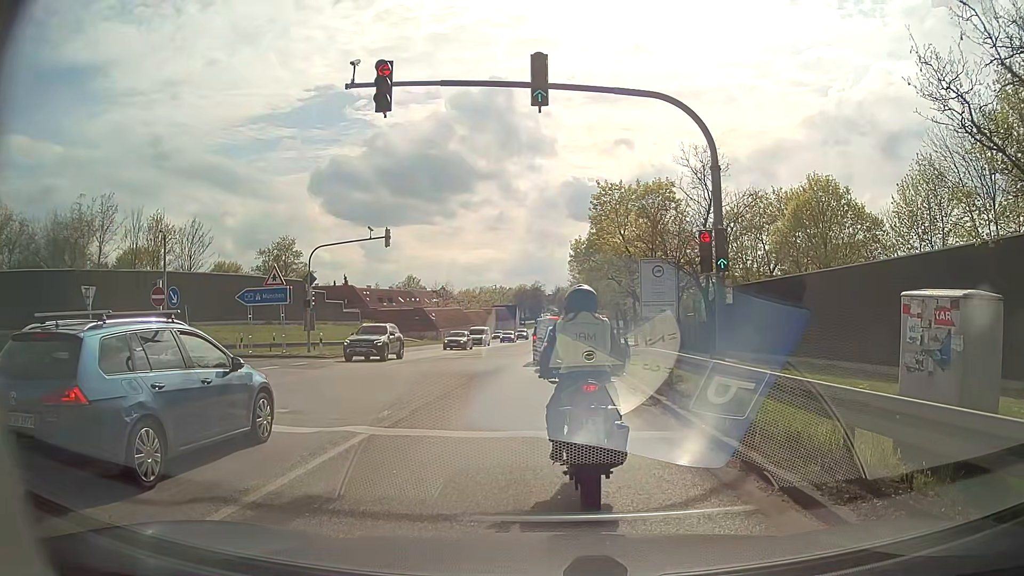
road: secondary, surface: asphalt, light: Day
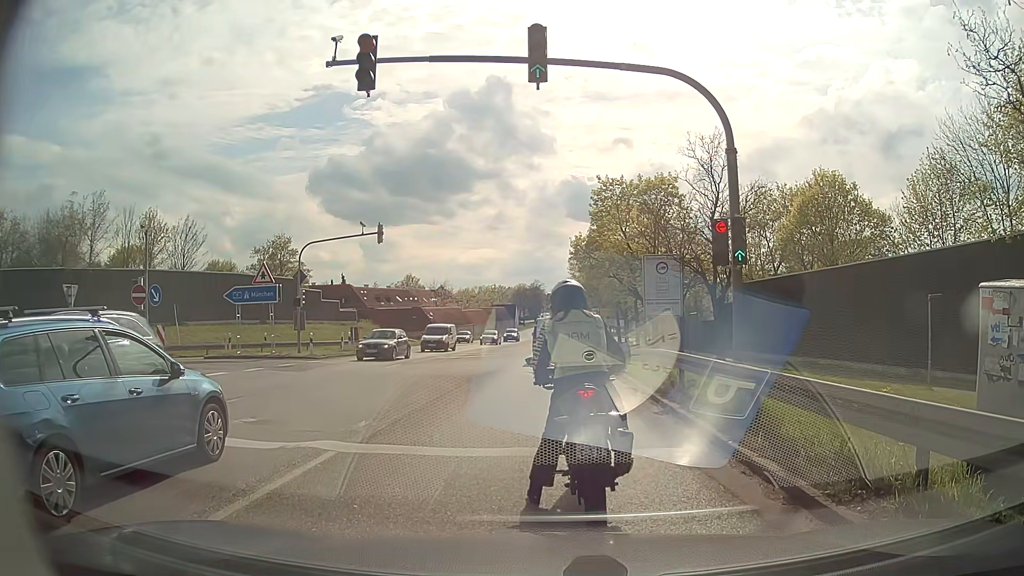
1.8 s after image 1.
(0.0, +1.3) m; 0°
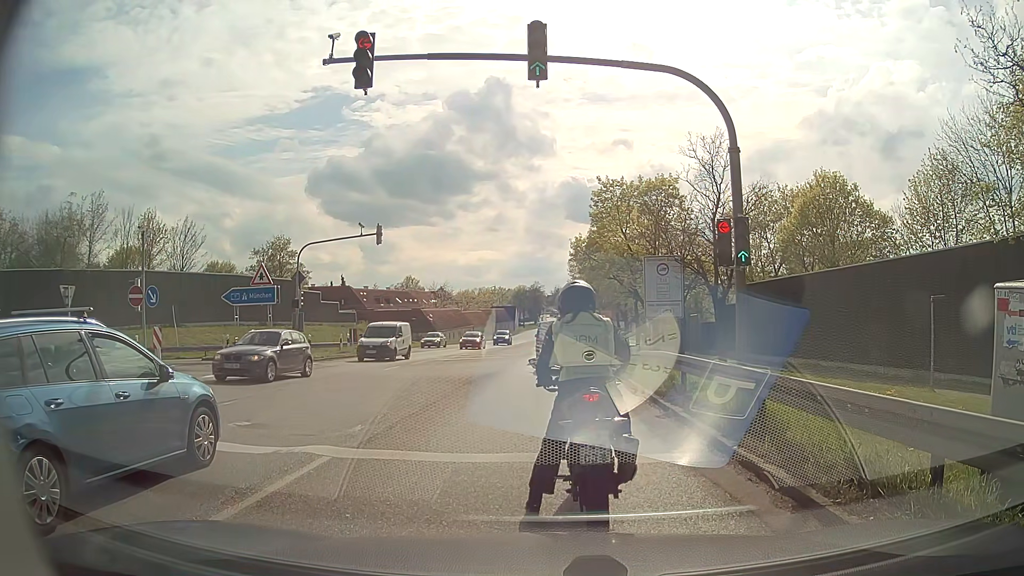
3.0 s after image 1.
(0.0, +0.2) m; 0°
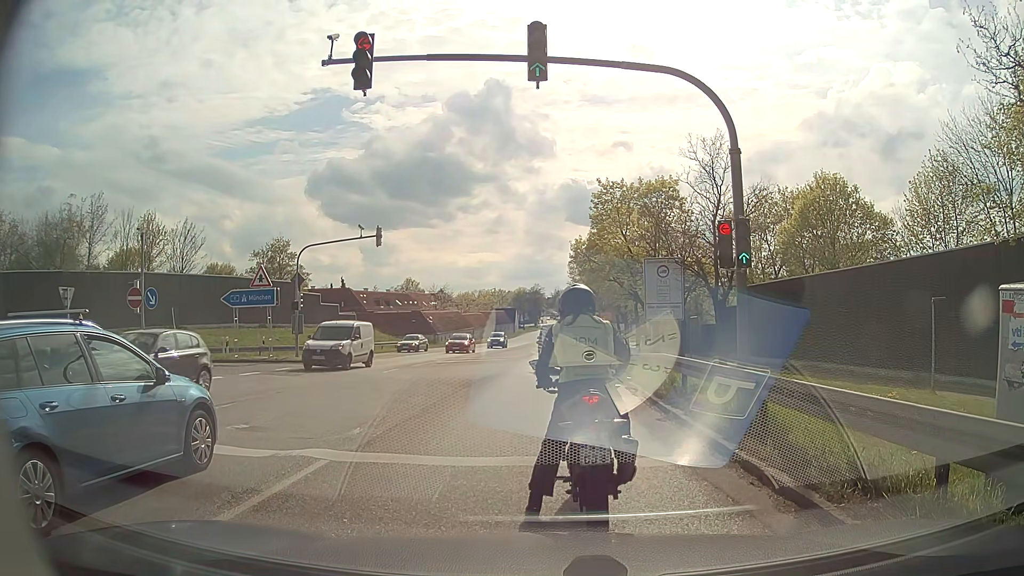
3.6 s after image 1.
(0.0, +0.1) m; 0°
